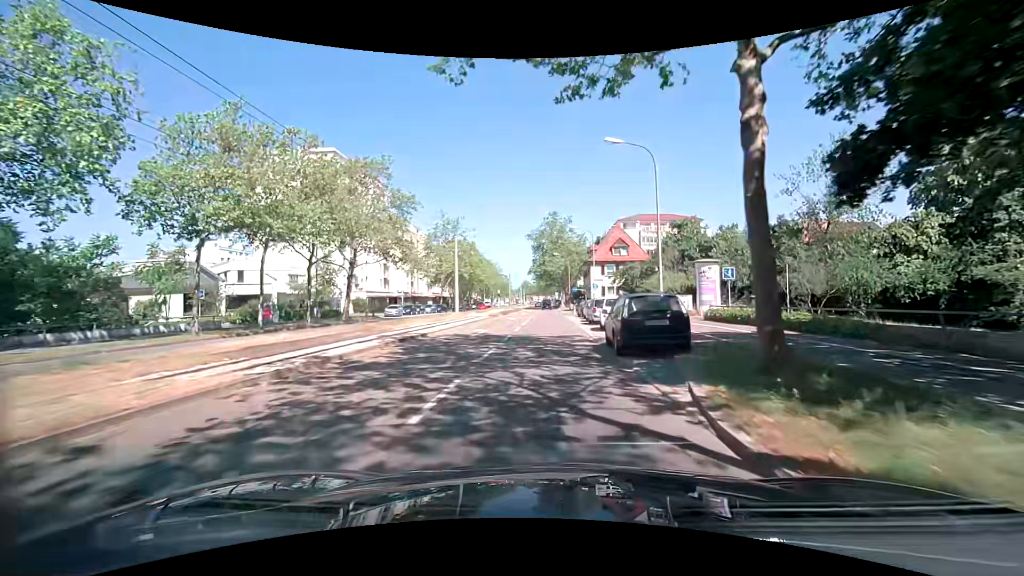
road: tertiary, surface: asphalt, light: Day
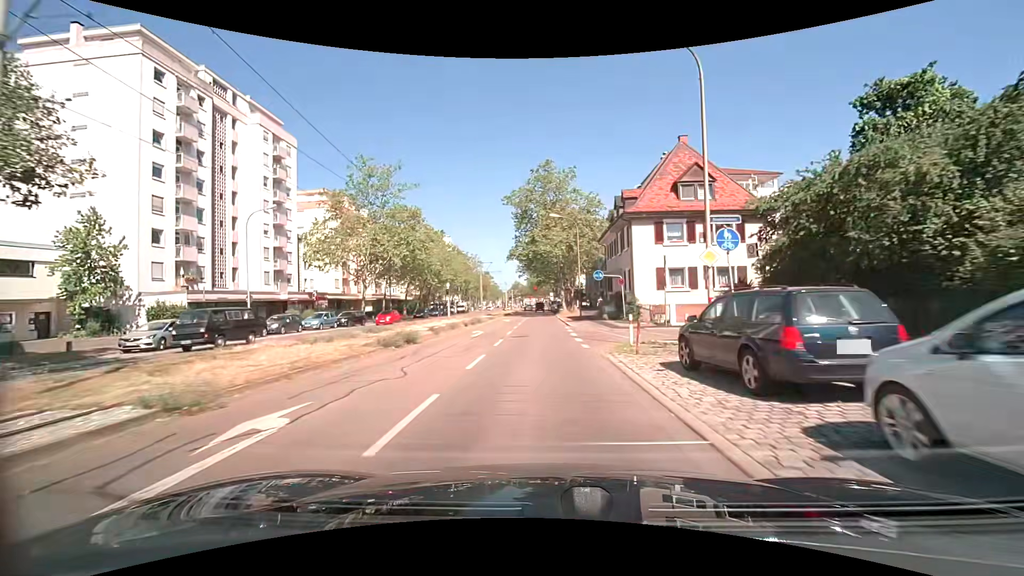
(+0.7, +37.0) m; +2°
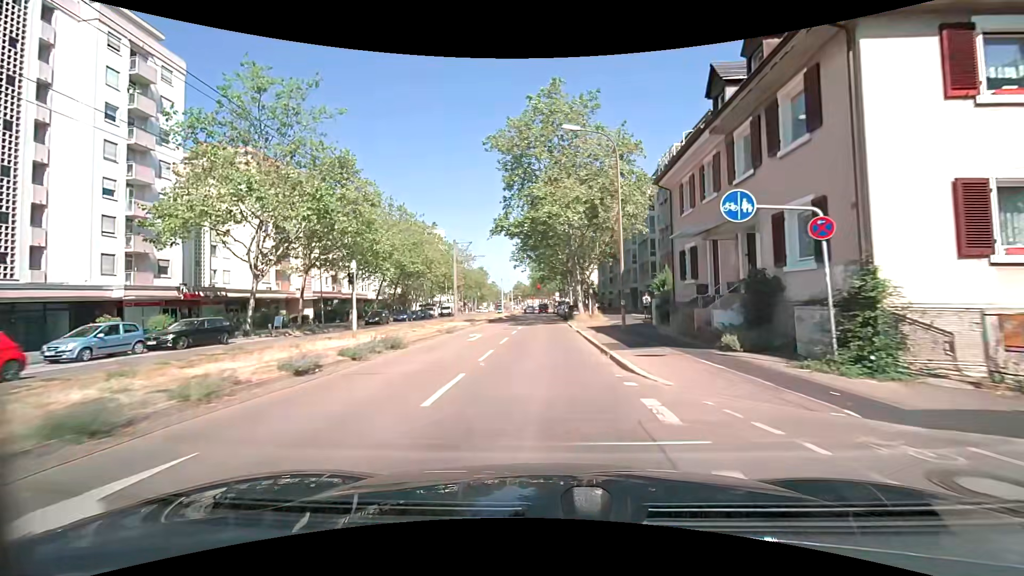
(-0.2, +22.1) m; -1°
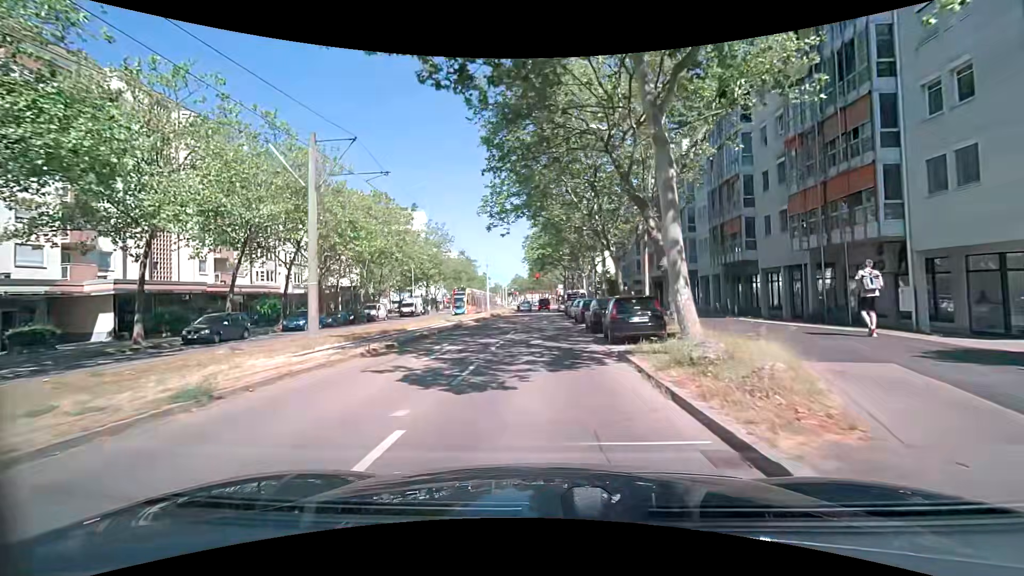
(0.0, +27.7) m; 0°
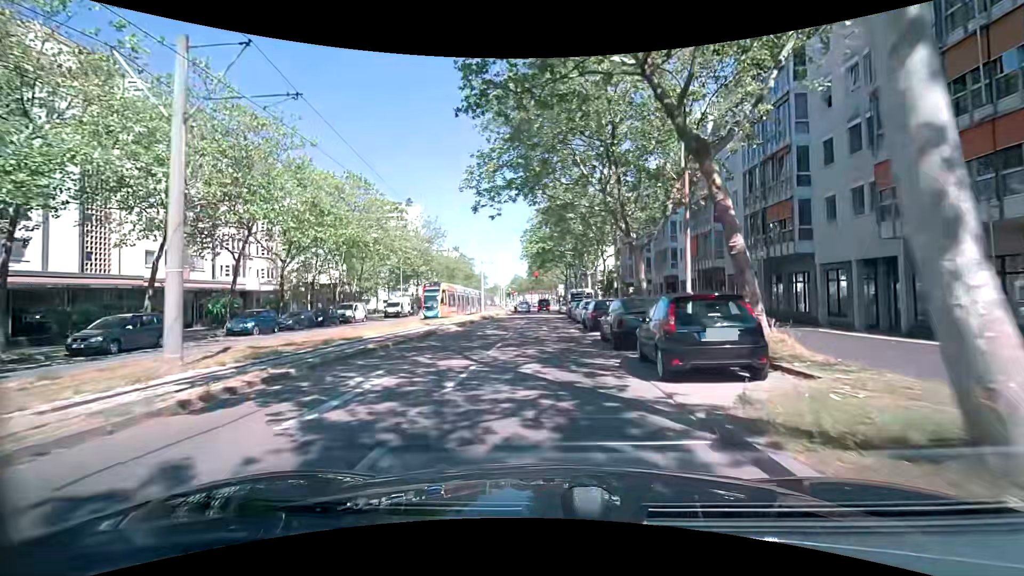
(0.0, +6.5) m; +1°
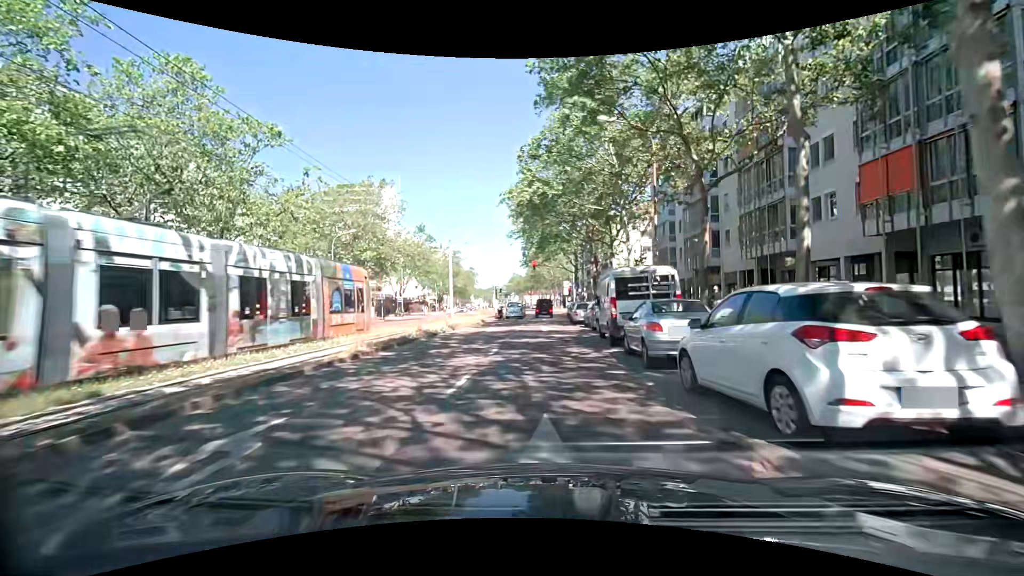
(-0.1, +24.2) m; -1°
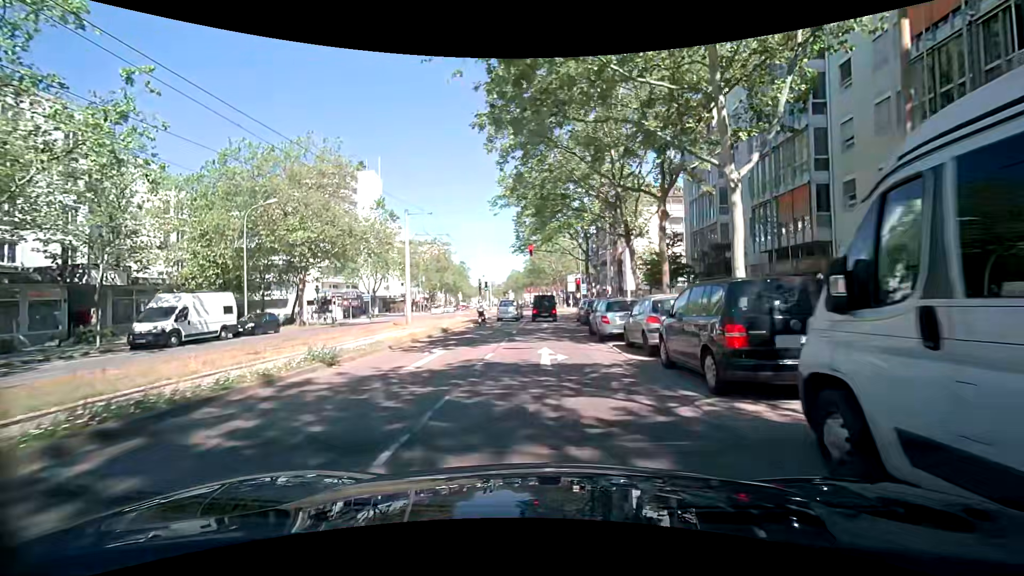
(+0.3, +14.5) m; +1°
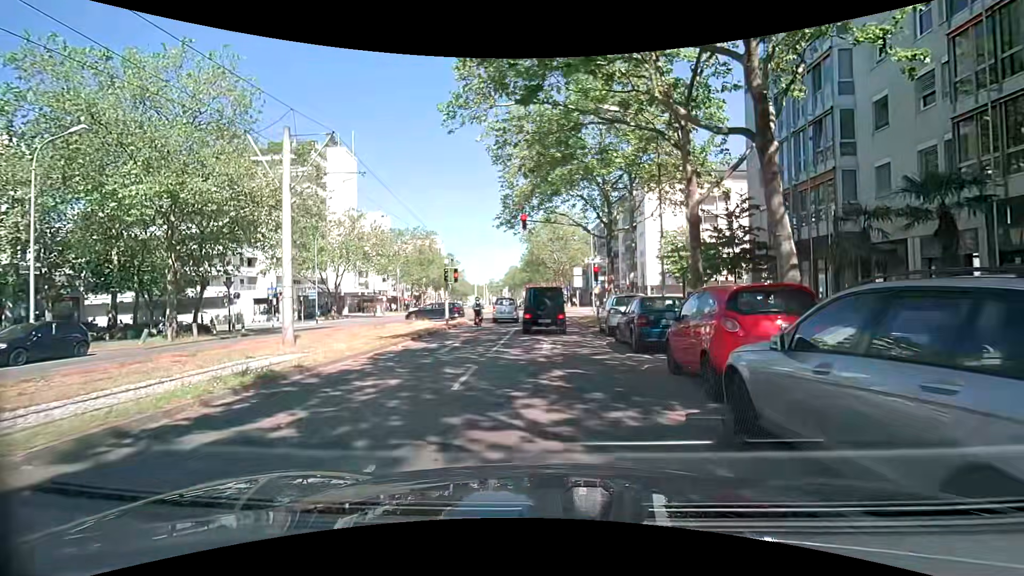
(-0.1, +14.7) m; 0°
